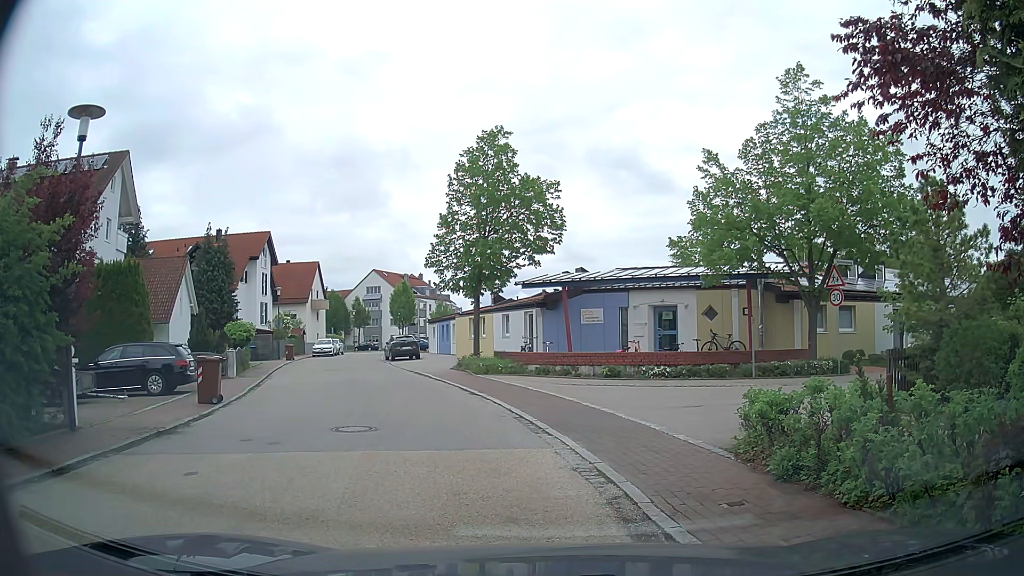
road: residential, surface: asphalt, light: Day
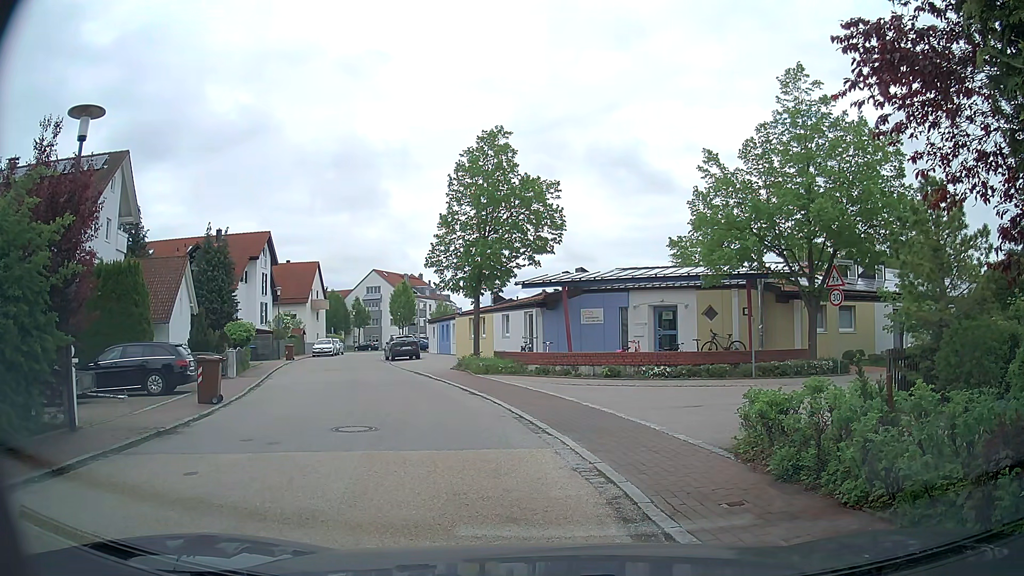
(0.0, 0.0) m; 0°
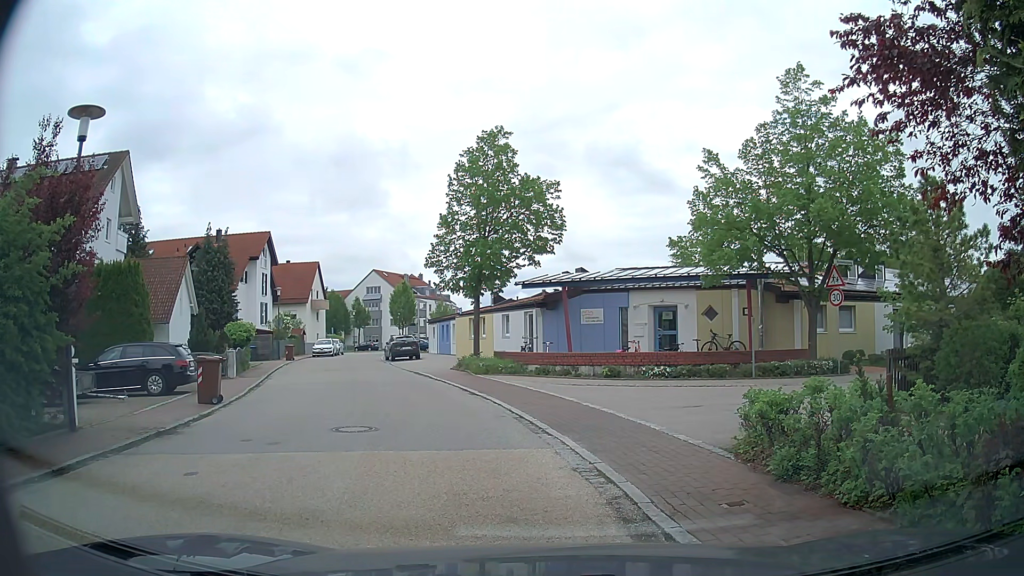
(0.0, 0.0) m; 0°
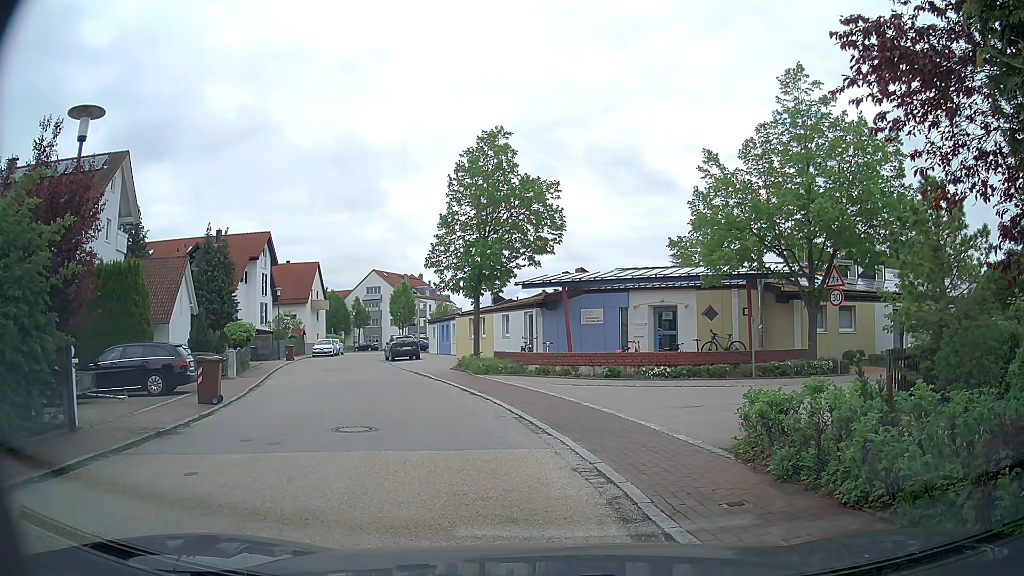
(0.0, 0.0) m; 0°
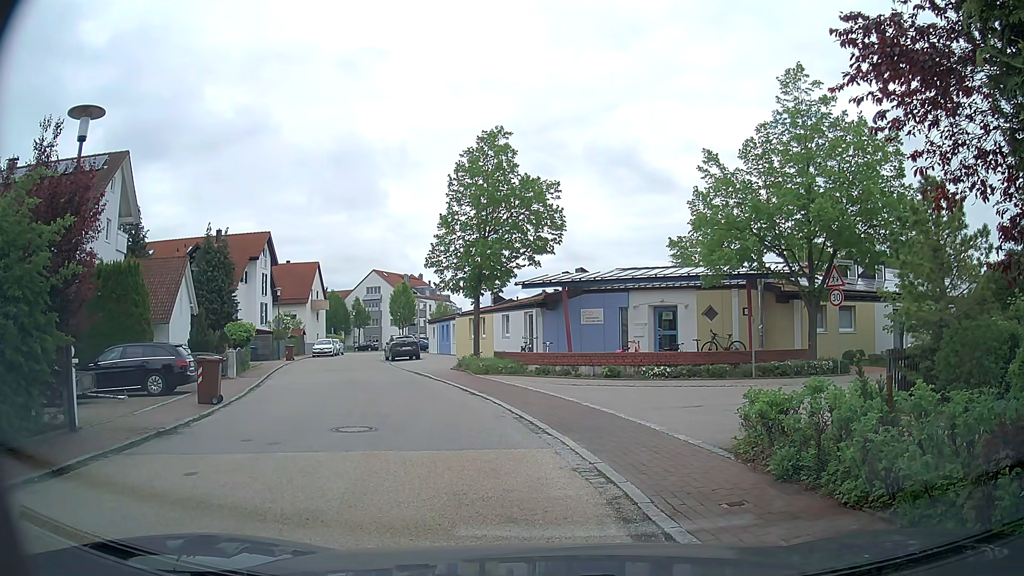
(0.0, 0.0) m; 0°
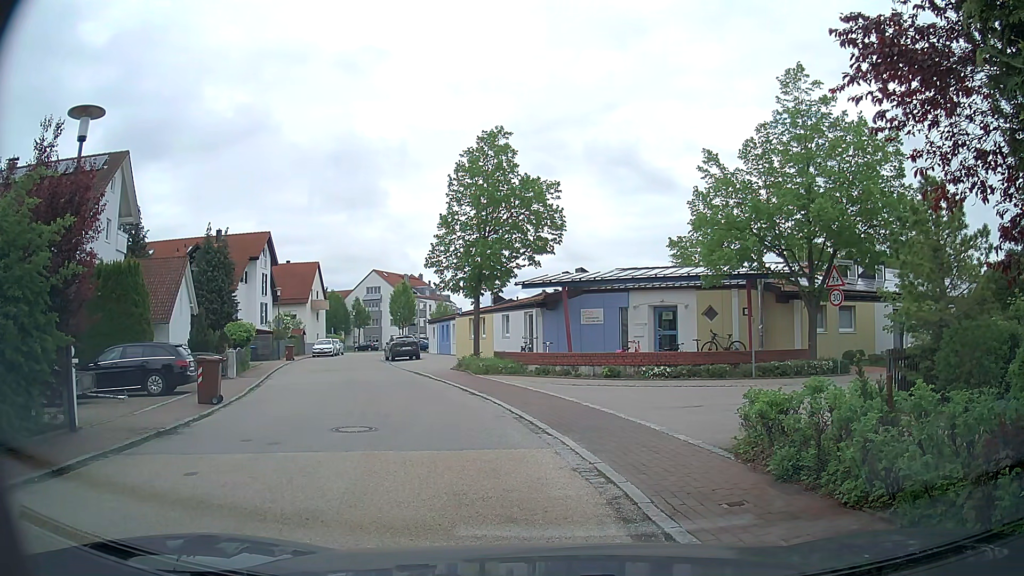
(0.0, 0.0) m; 0°
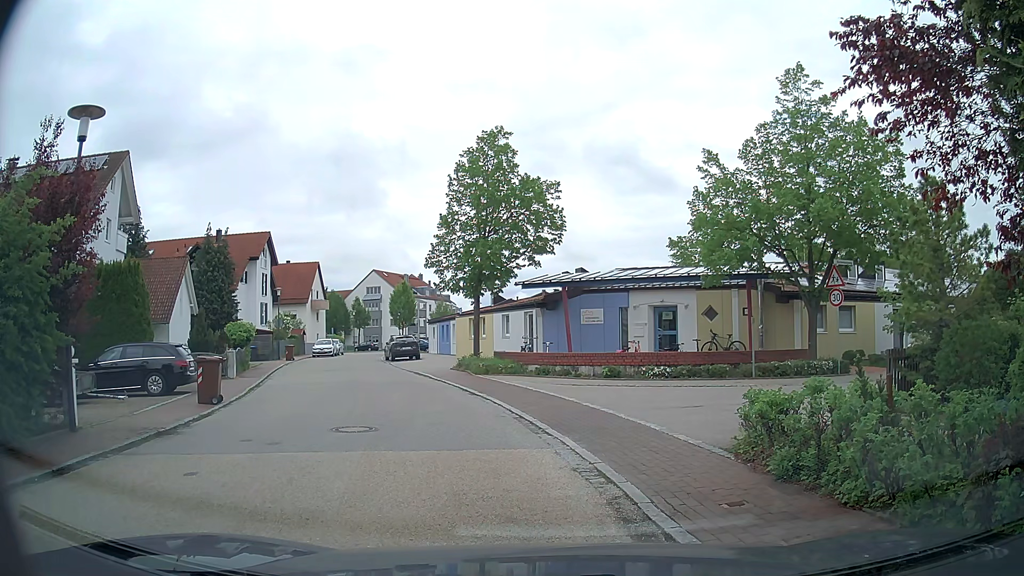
(0.0, 0.0) m; 0°
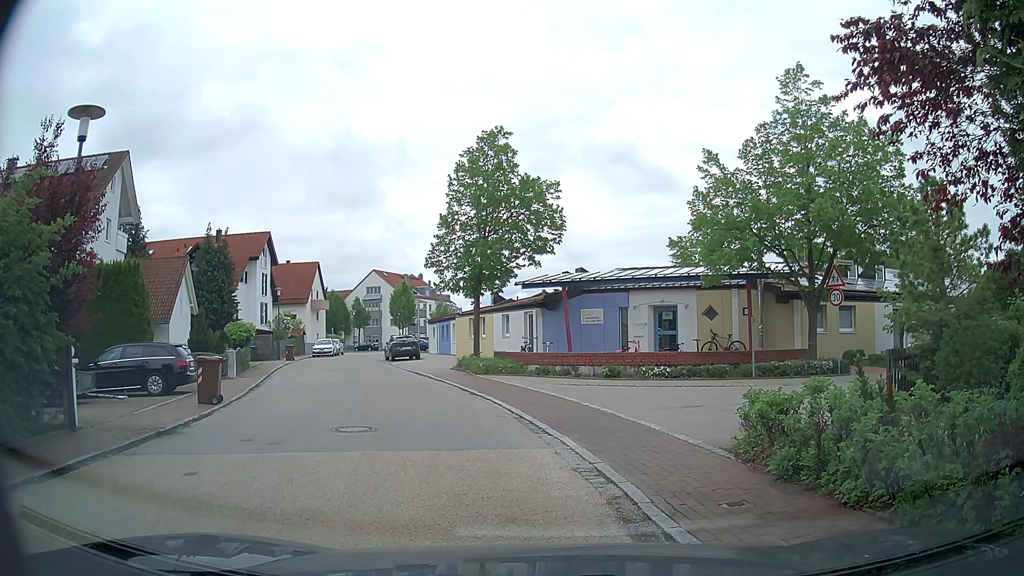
(0.0, 0.0) m; 0°
